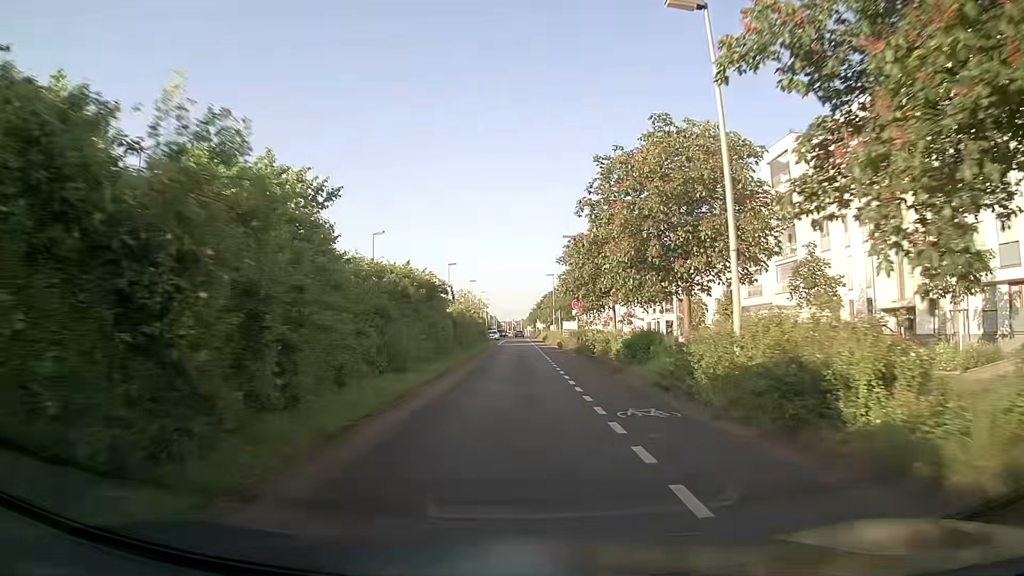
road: secondary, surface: asphalt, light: Day
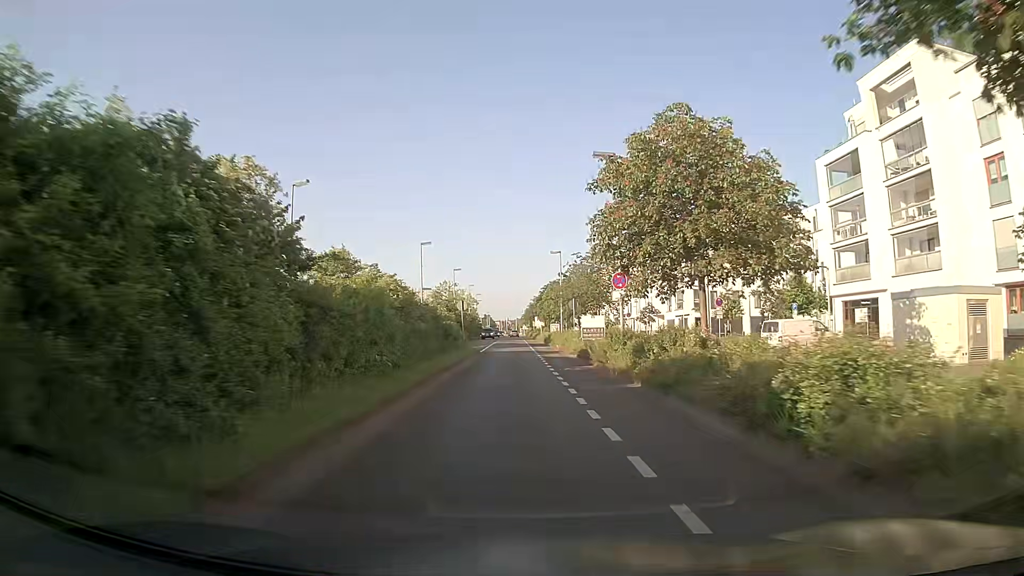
(+0.2, +21.0) m; 0°
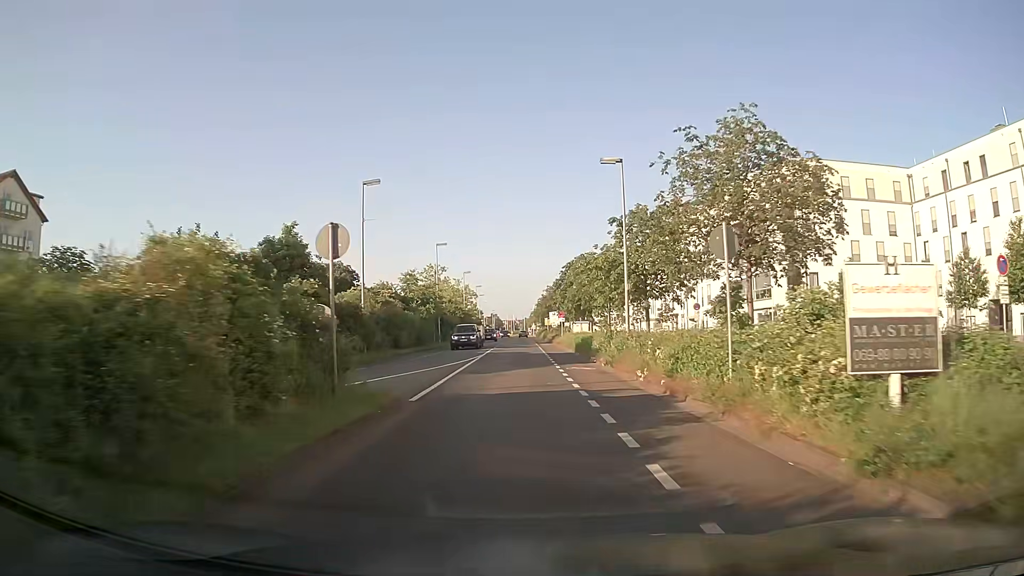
(0.0, +28.9) m; 0°
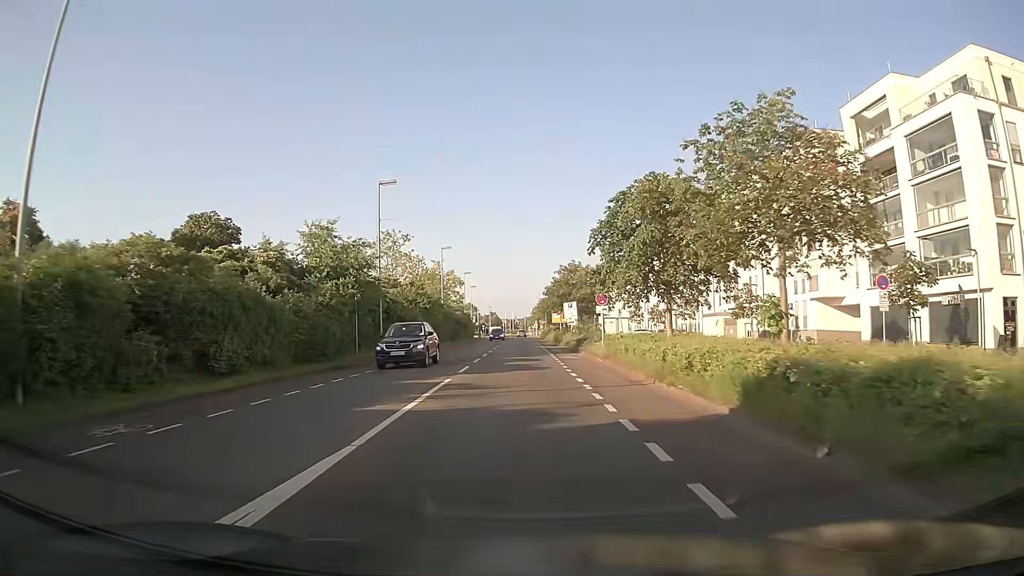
(0.0, +29.2) m; 0°
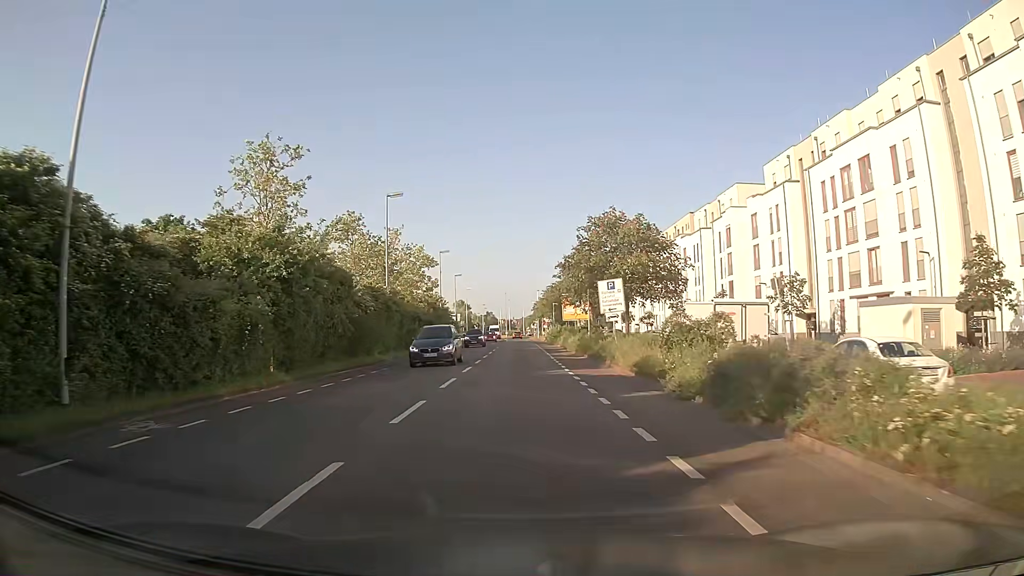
(+0.2, +29.2) m; +1°
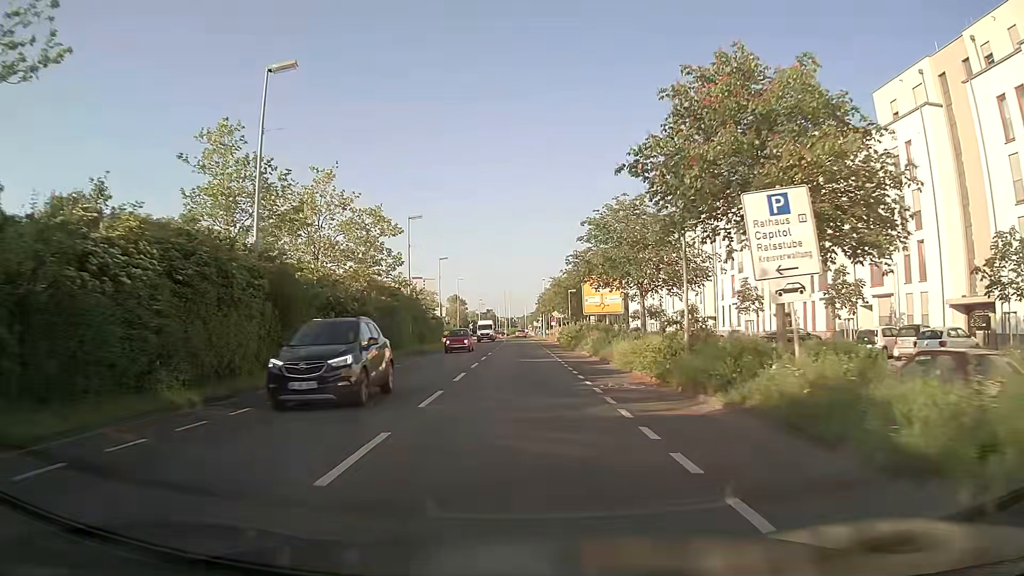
(-0.1, +22.1) m; 0°
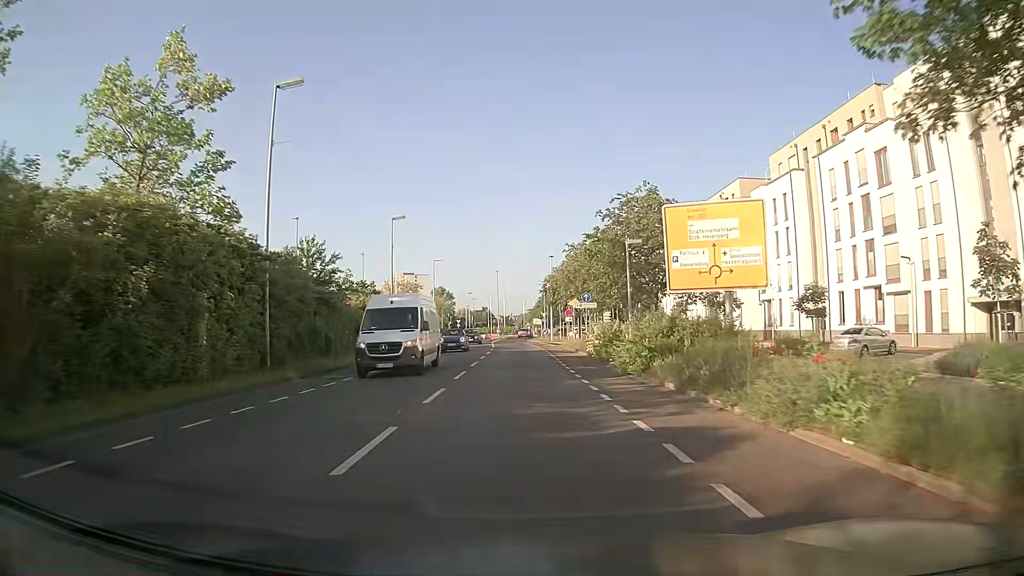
(0.0, +29.9) m; 0°
(0, +10) (0, +20) (0, +30) (0, +40) (0, +50) (-1, +60) (-1, +70) (-1, +80) (-1, +90) (0, +100) m
